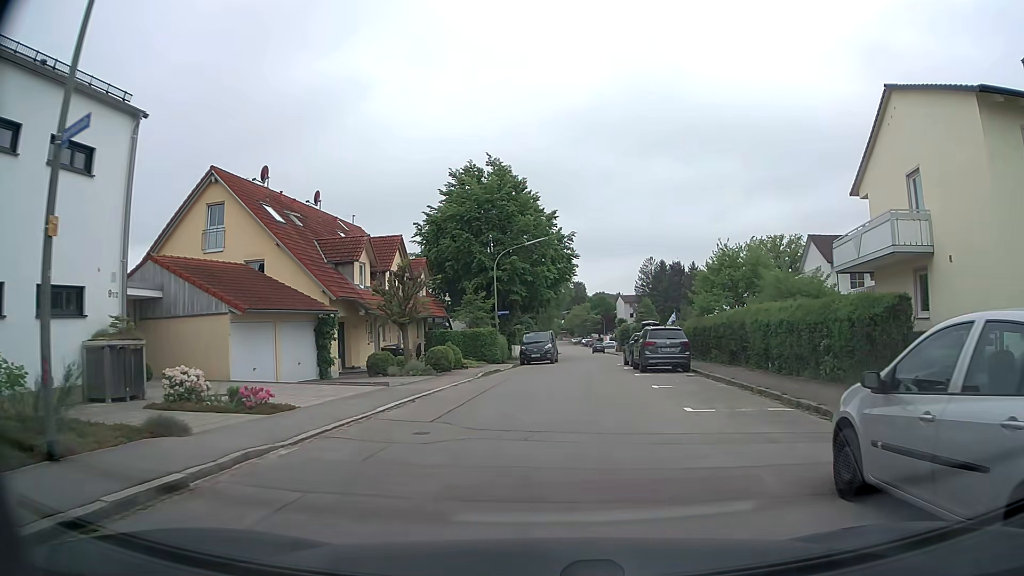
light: Day
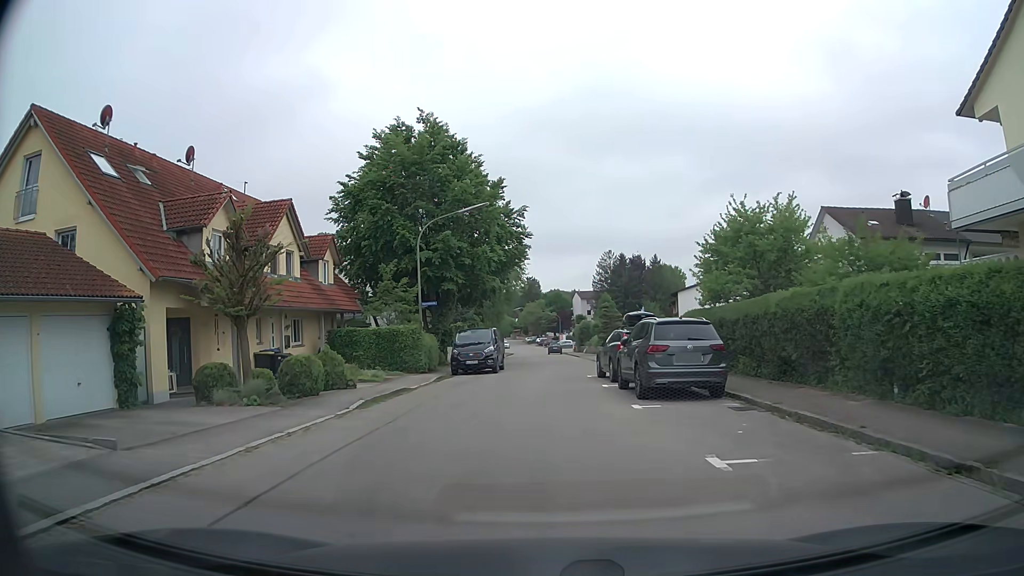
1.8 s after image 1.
(+0.7, +10.5) m; +5°
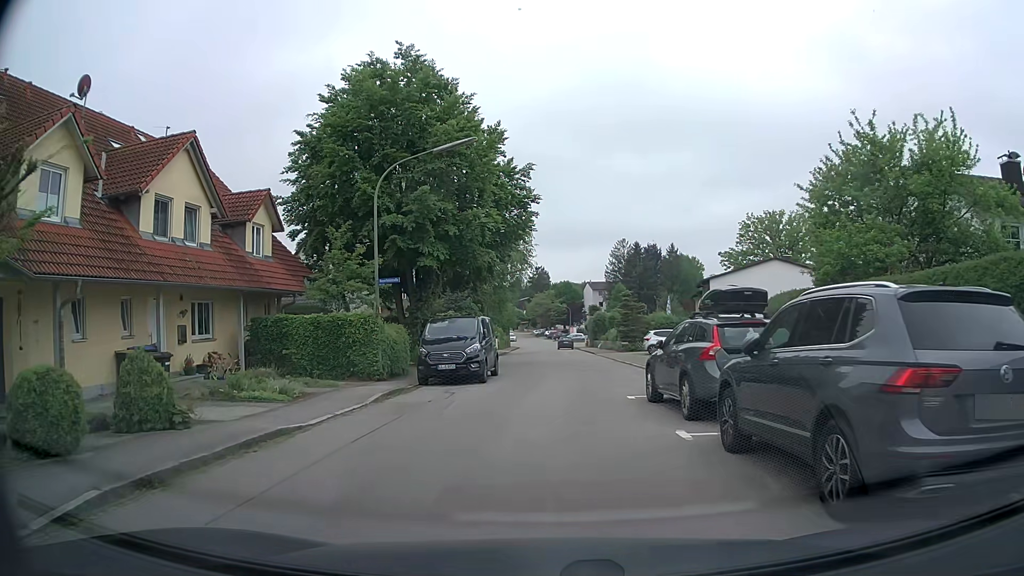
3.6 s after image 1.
(-0.1, +9.3) m; -2°
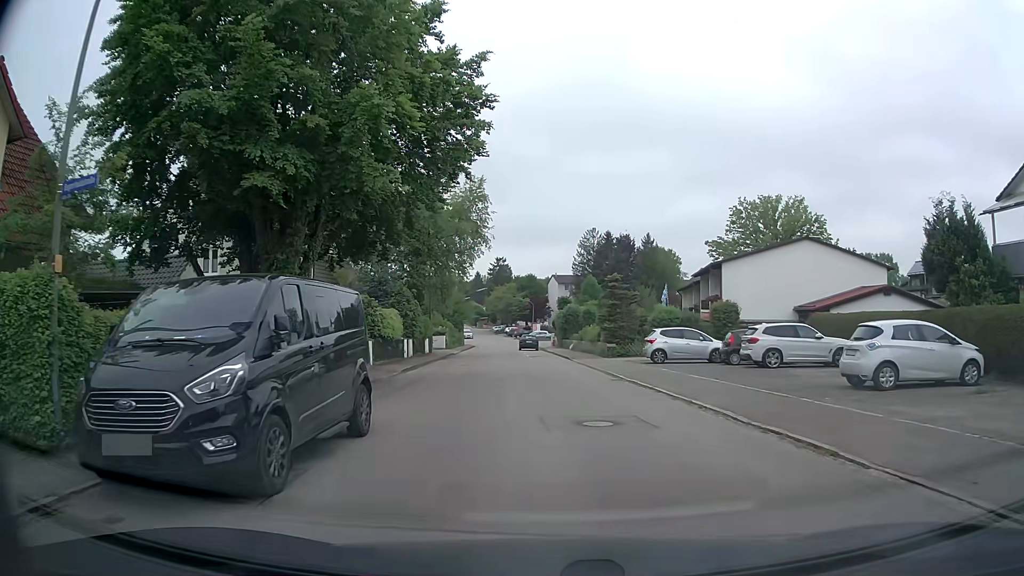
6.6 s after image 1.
(+0.4, +14.0) m; +4°
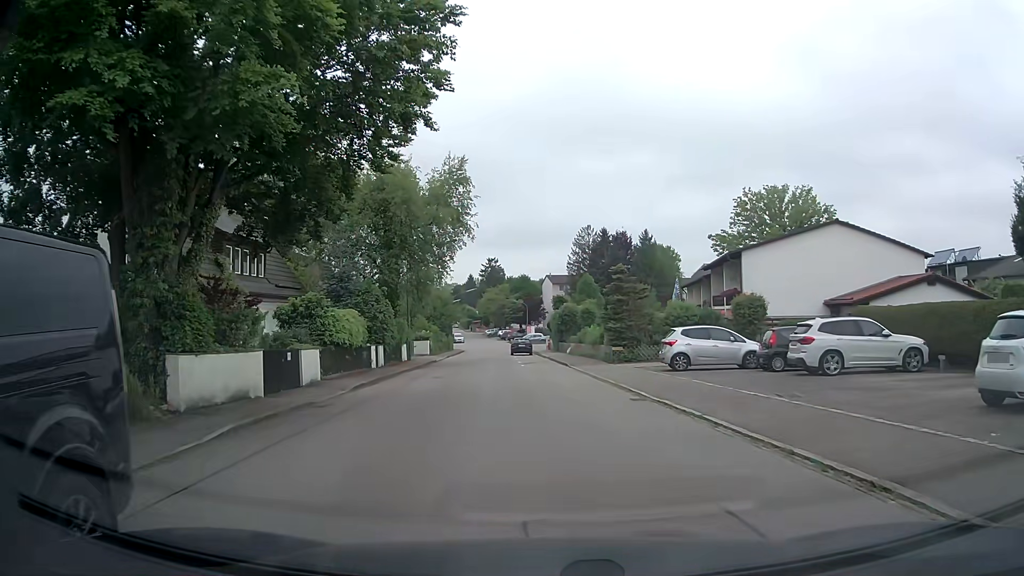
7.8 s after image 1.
(0.0, +6.0) m; 0°
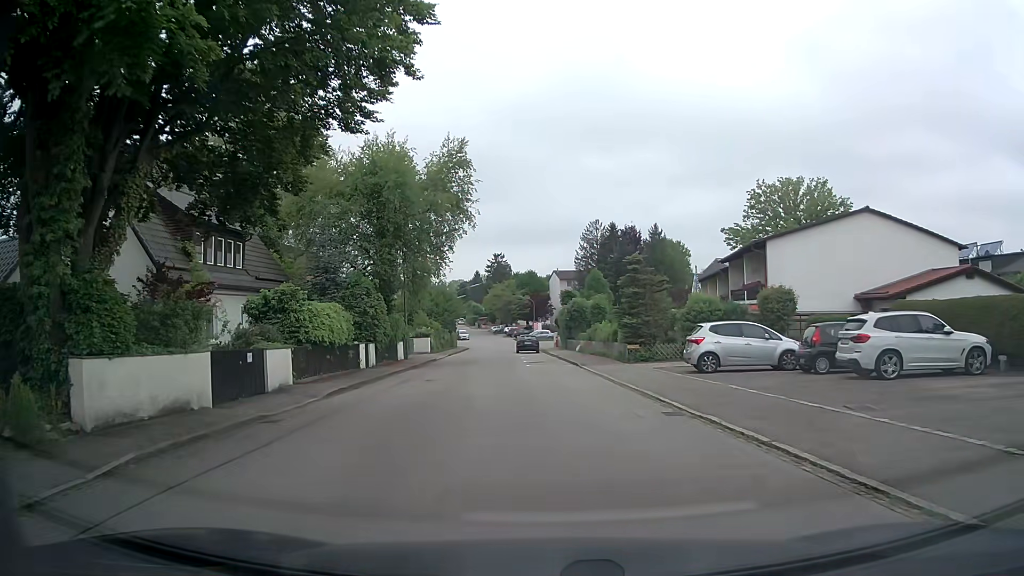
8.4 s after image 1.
(0.0, +3.2) m; -1°
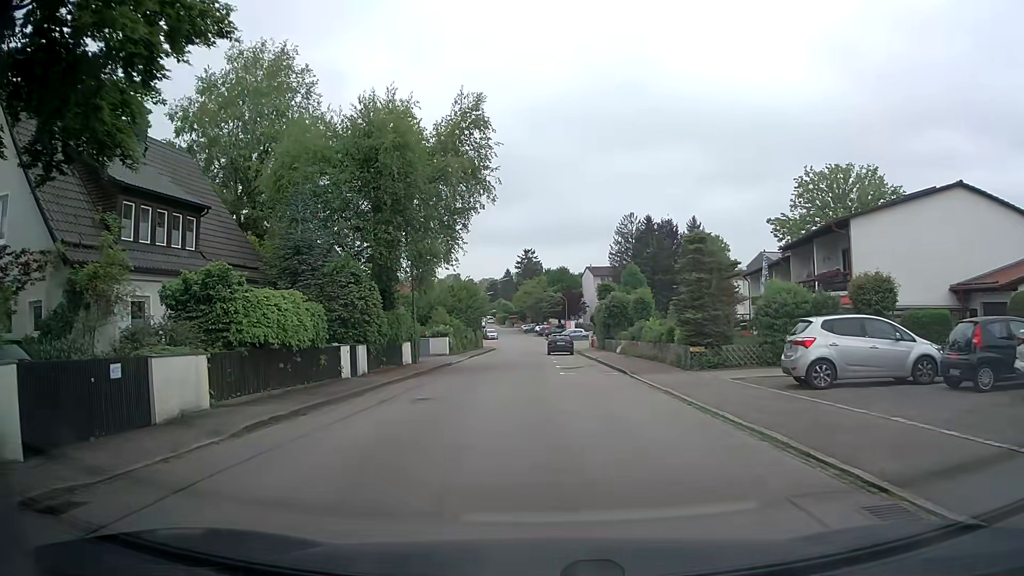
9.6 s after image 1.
(0.0, +6.7) m; -1°
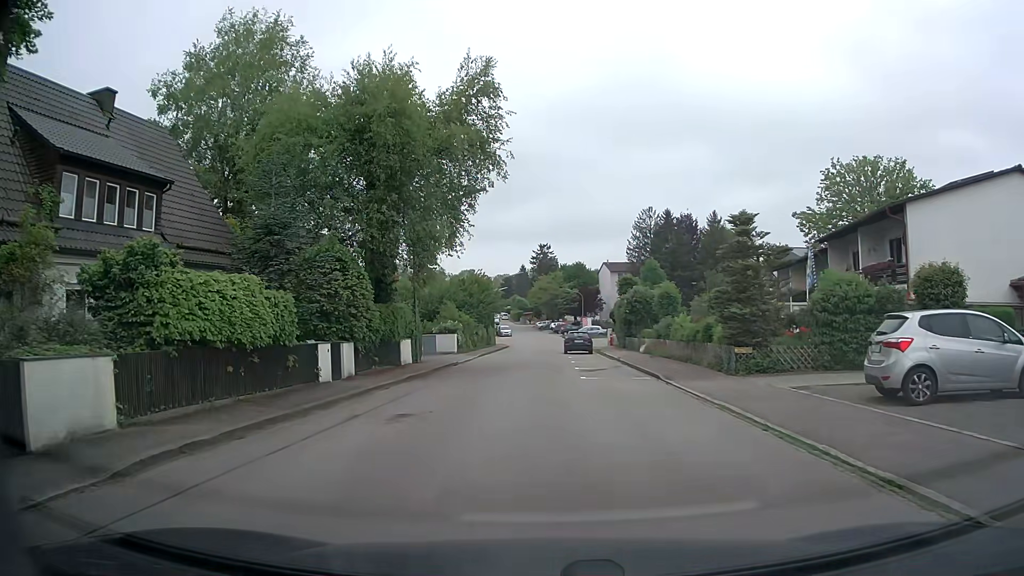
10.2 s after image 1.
(-0.1, +3.6) m; -2°
(0, +10) (0, +20) (-1, +30) (-1, +40) (-1, +50) (+1, +60) (+2, +70) (+2, +80) (+1, +90) (0, +100) m
